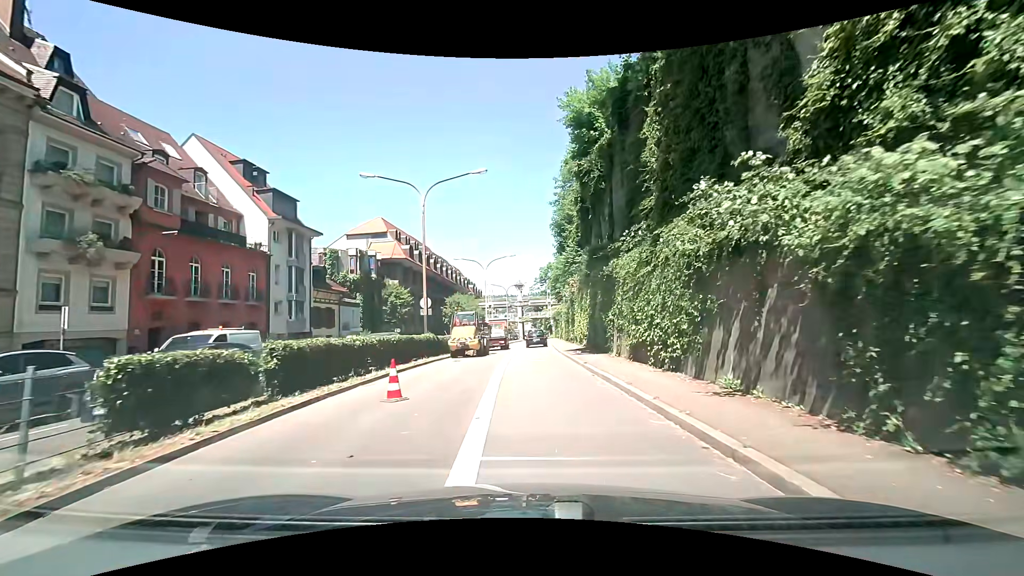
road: primary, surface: asphalt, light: Day
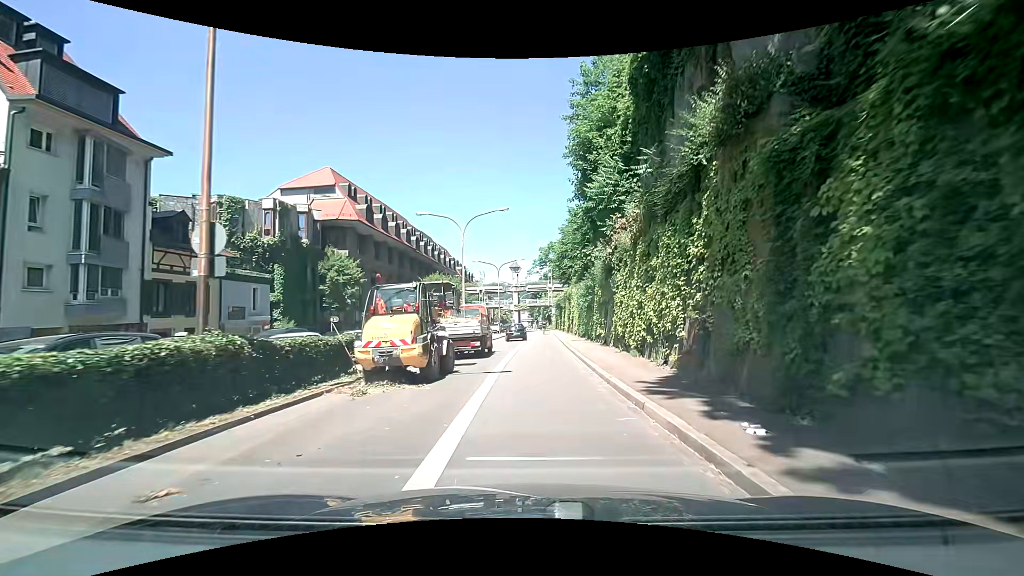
(-0.3, +18.3) m; 0°
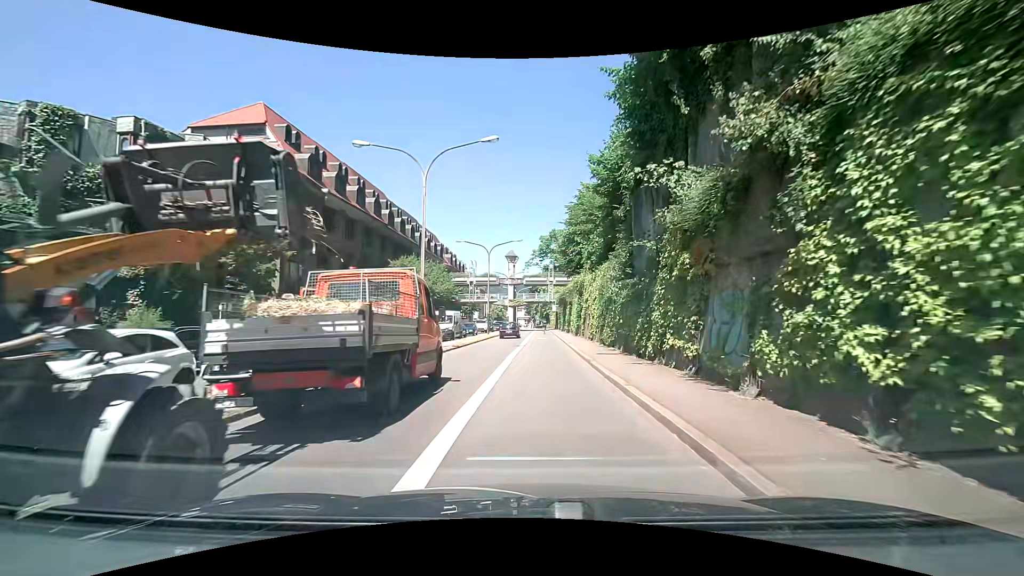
(+0.1, +13.9) m; 0°
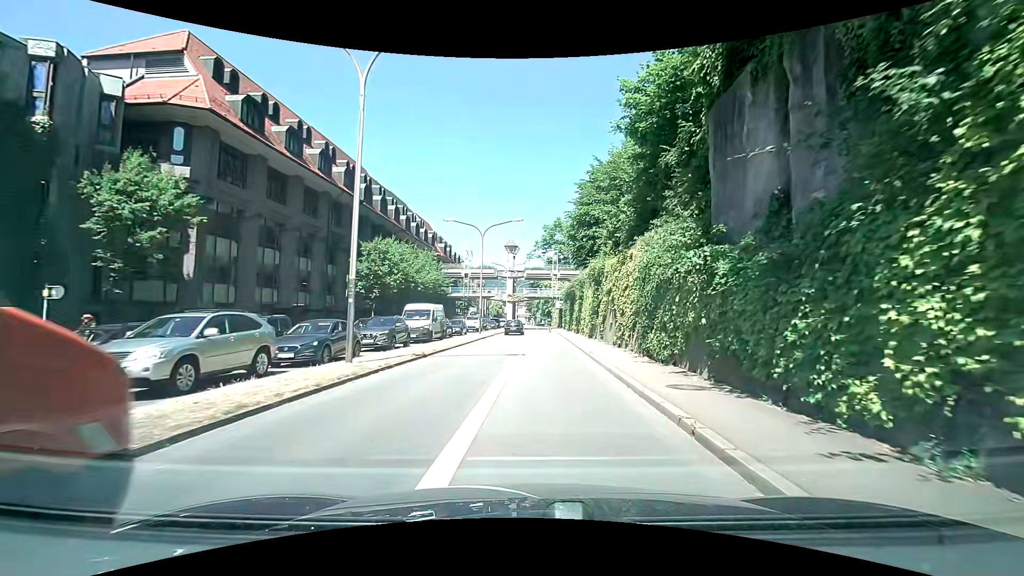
(0.0, +9.4) m; +1°
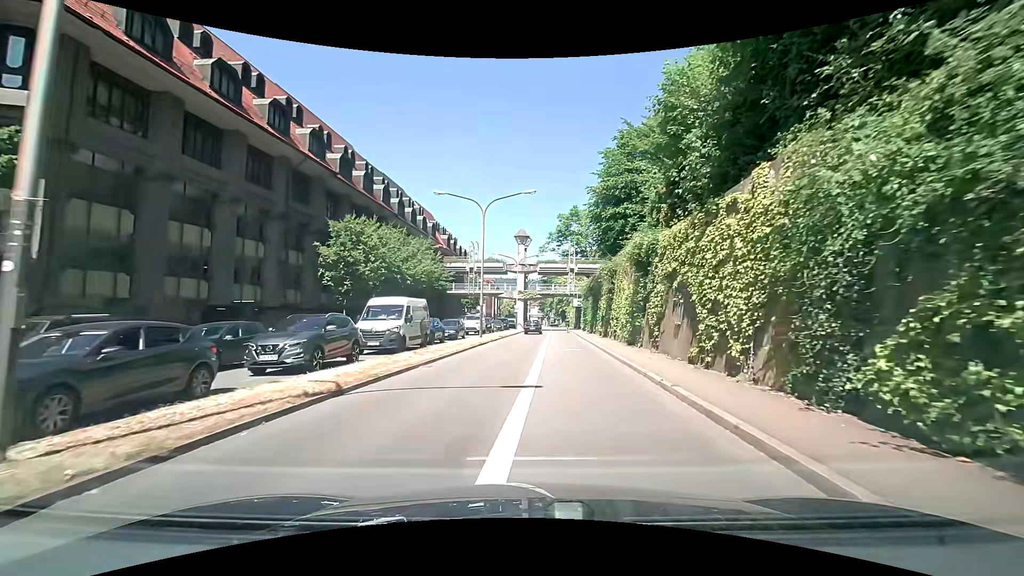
(-0.2, +9.5) m; -2°
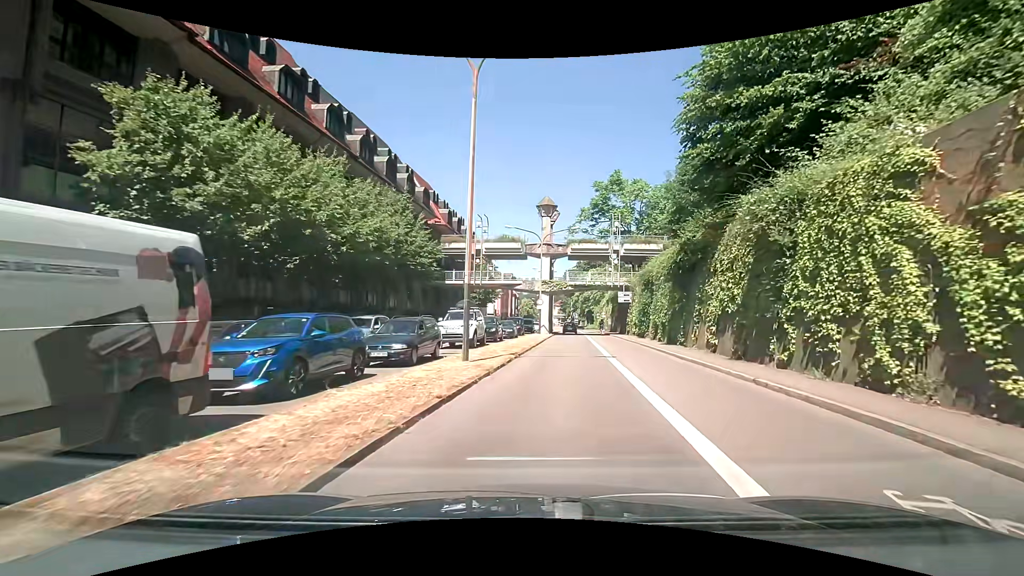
(-0.7, +19.6) m; -1°
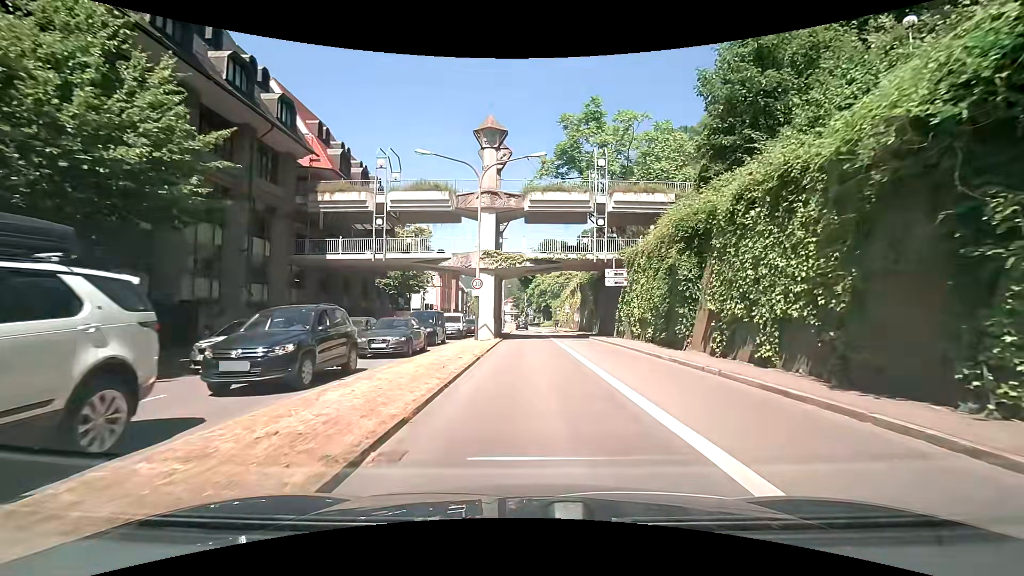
(+0.9, +20.2) m; +5°
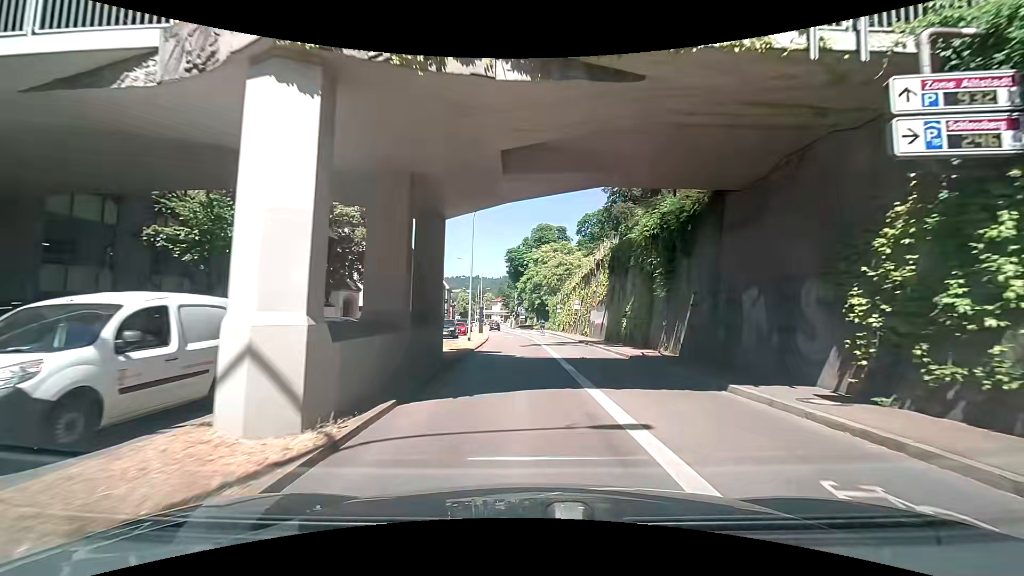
(0.0, +26.1) m; 0°
